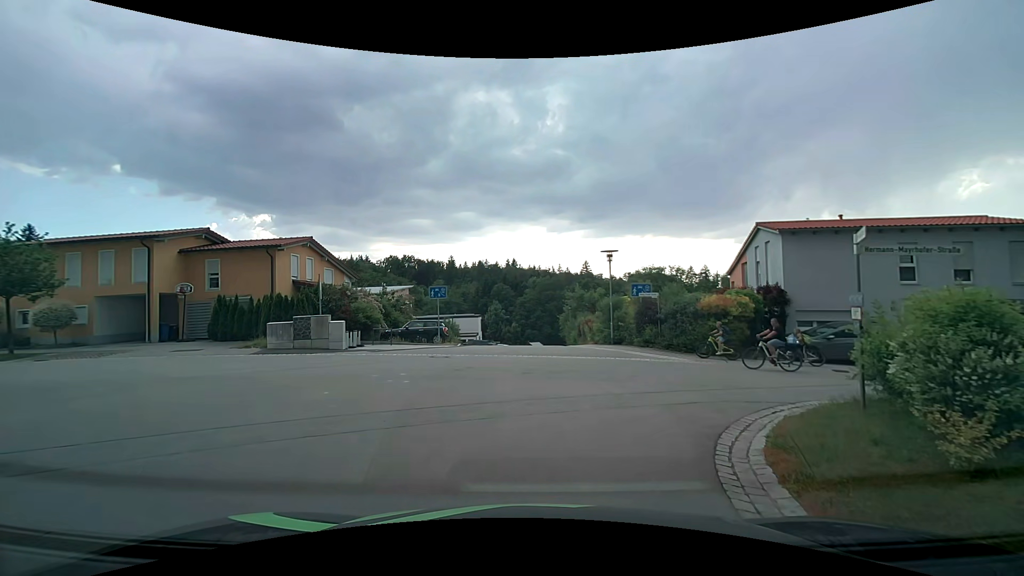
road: residential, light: Day
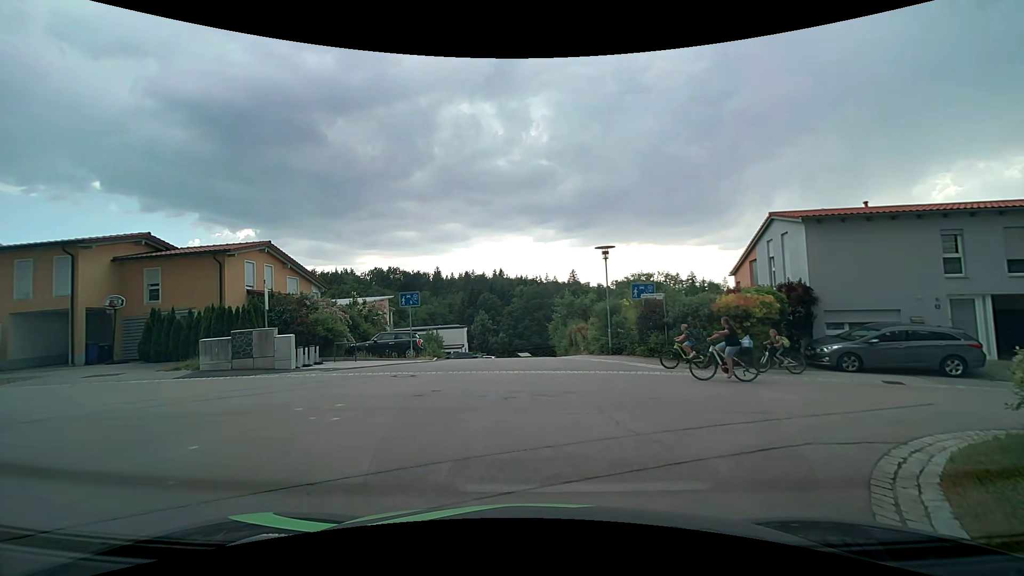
(0.0, +3.2) m; +1°
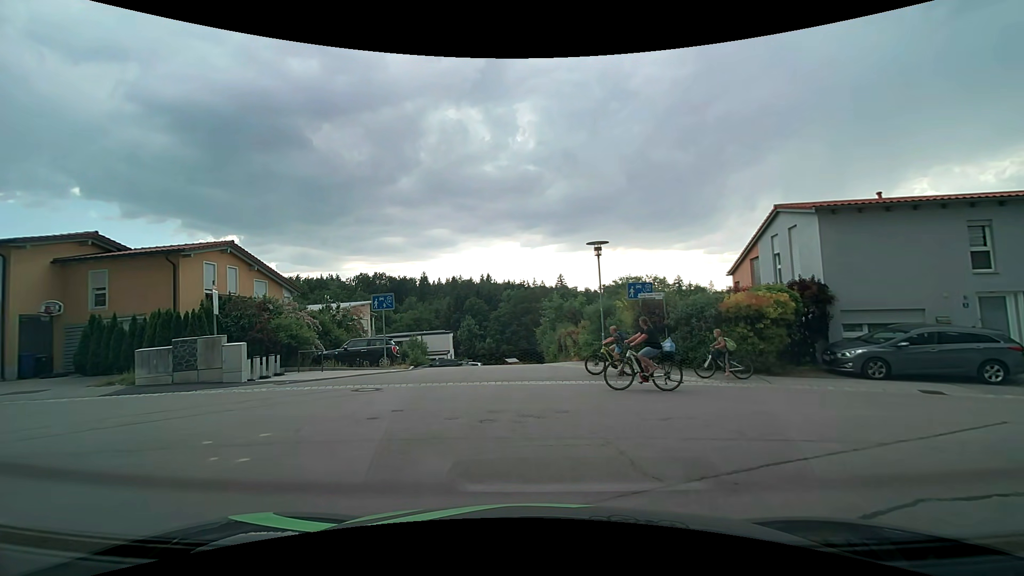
(0.0, +2.0) m; +1°
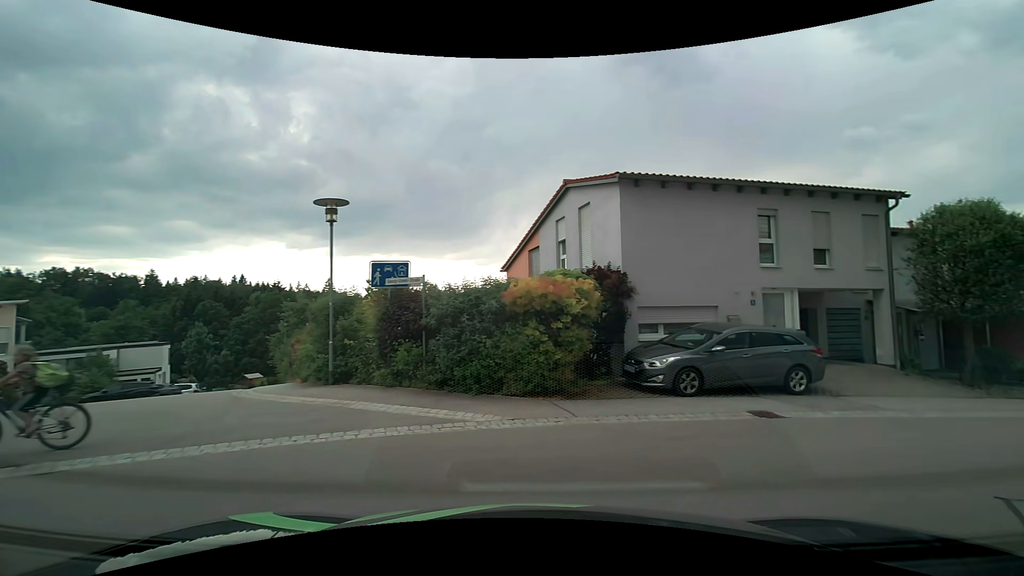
(+0.9, +6.6) m; +25°
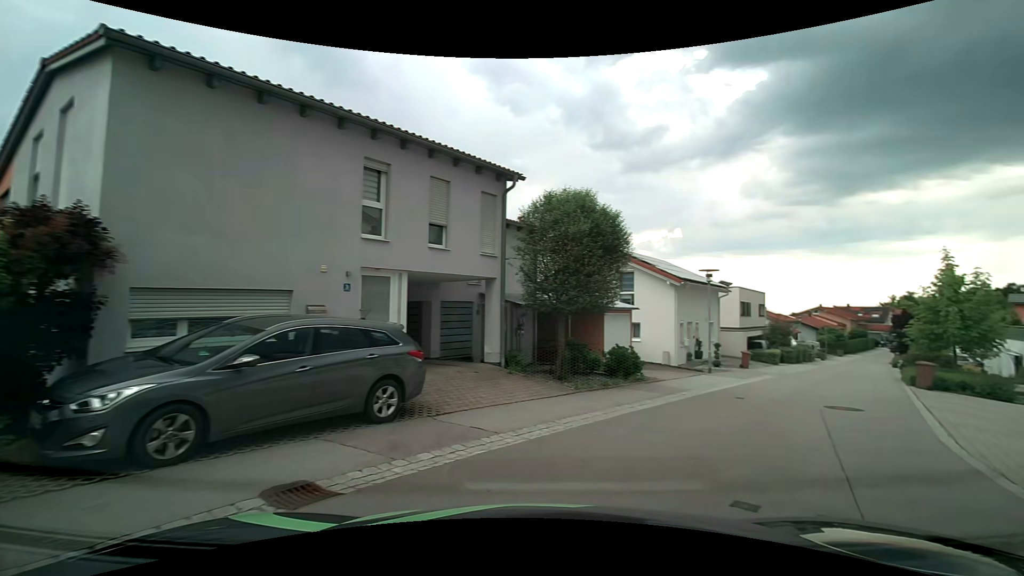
(+1.7, +5.1) m; +39°
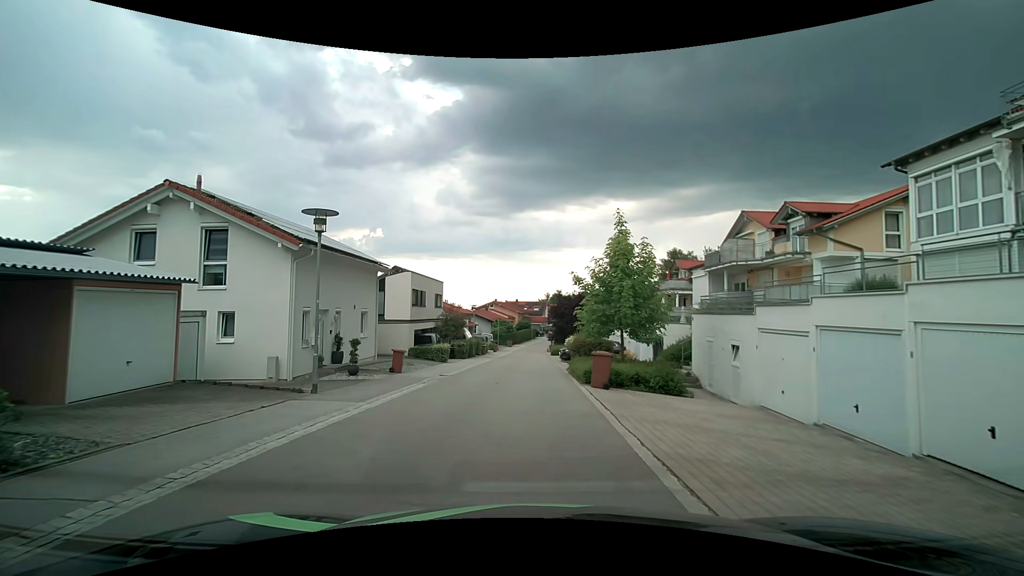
(+4.5, +9.5) m; +34°
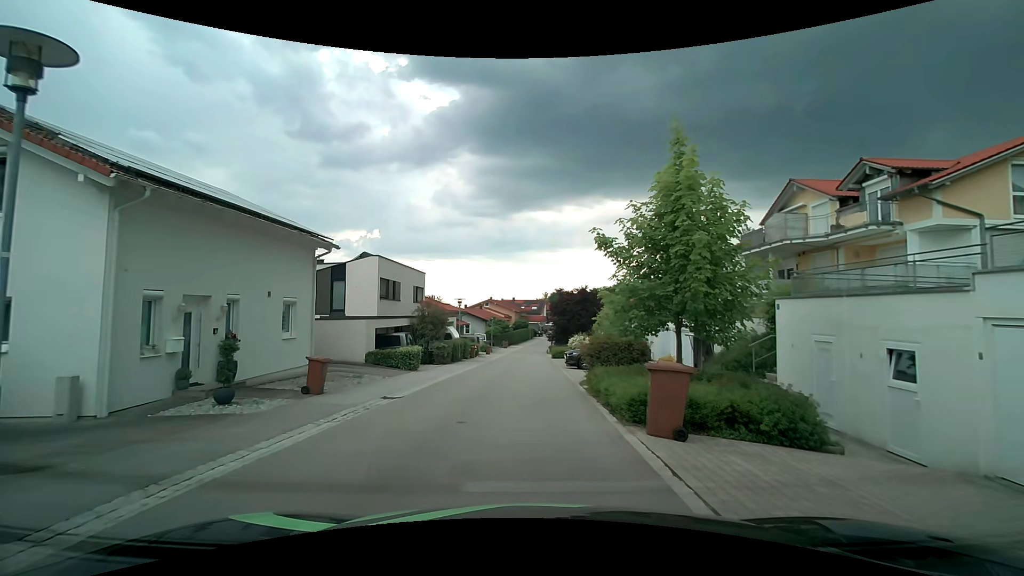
(+0.1, +7.5) m; +1°
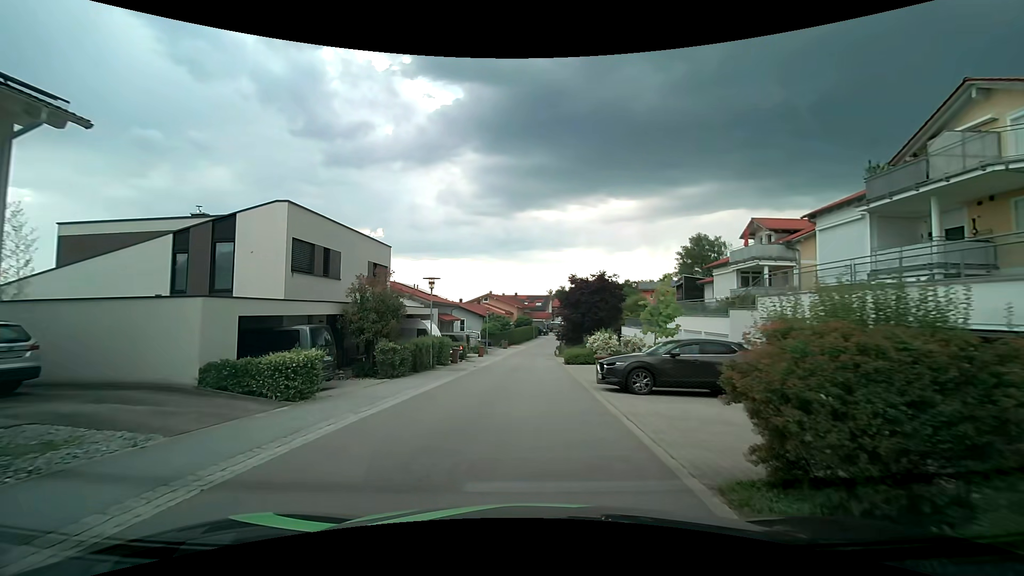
(-0.1, +11.7) m; -1°
(0, +10) (0, +20) (0, +30) (+1, +40) (+1, +50) (+2, +60) (+3, +70) (+5, +80) (+7, +90) (+9, +99) m
